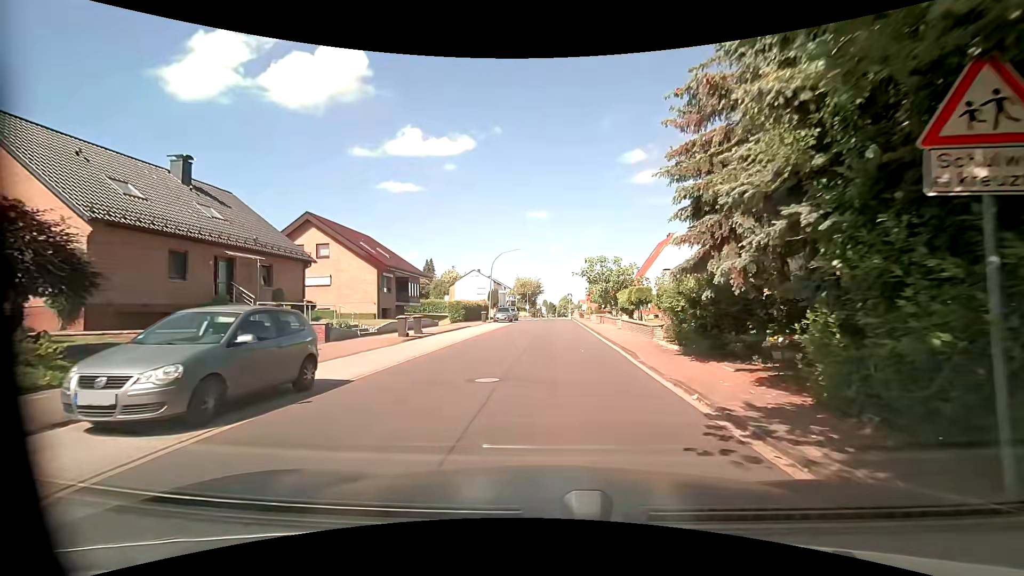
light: Day
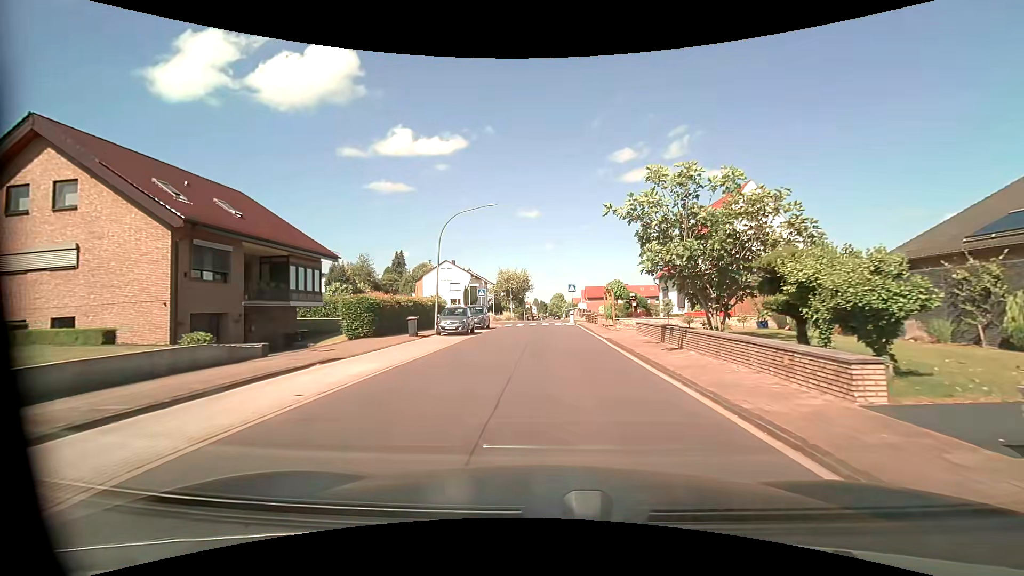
(+0.4, +22.3) m; +2°
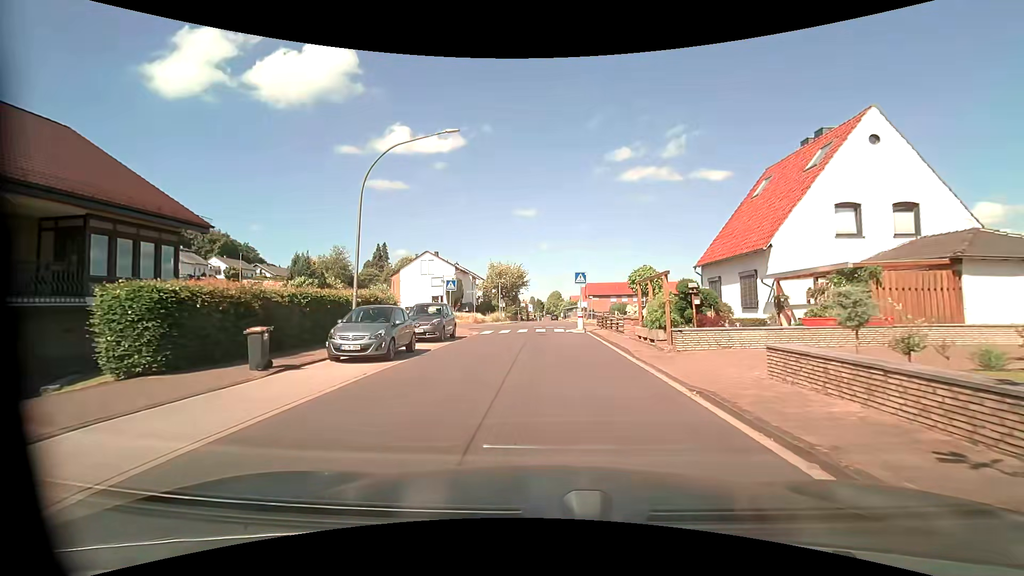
(0.0, +12.5) m; 0°
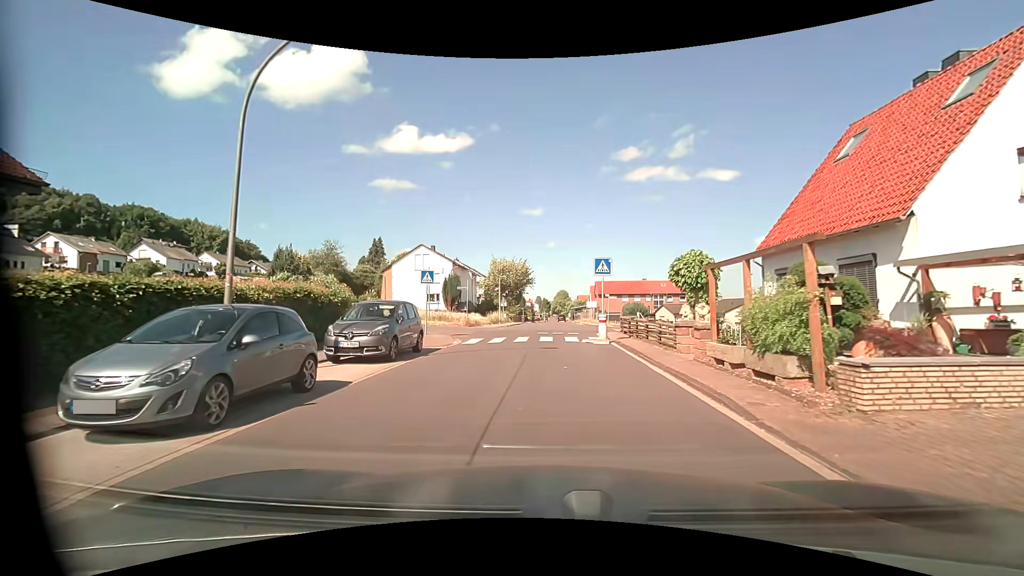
(0.0, +7.4) m; -1°
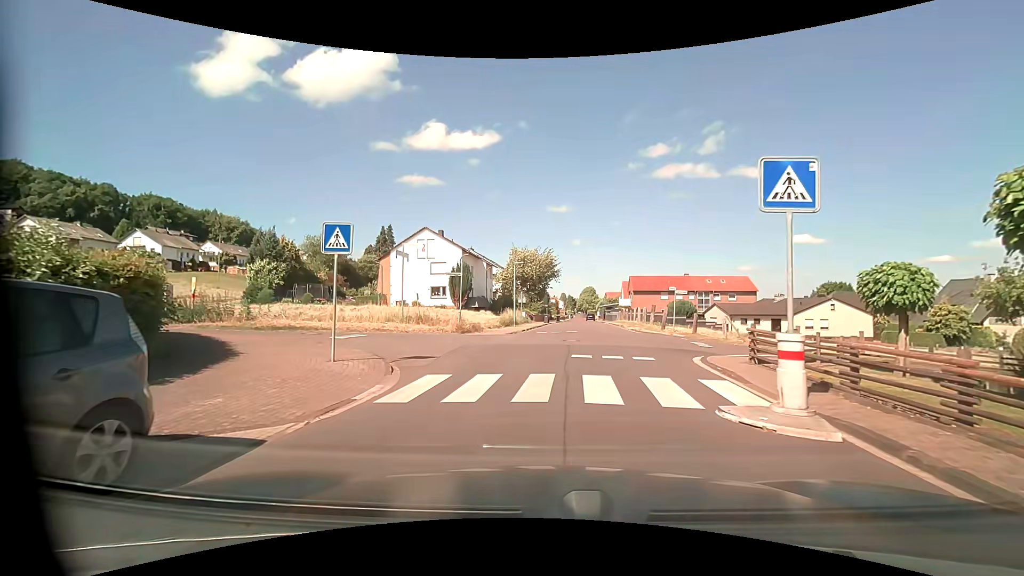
(-0.2, +12.2) m; -2°
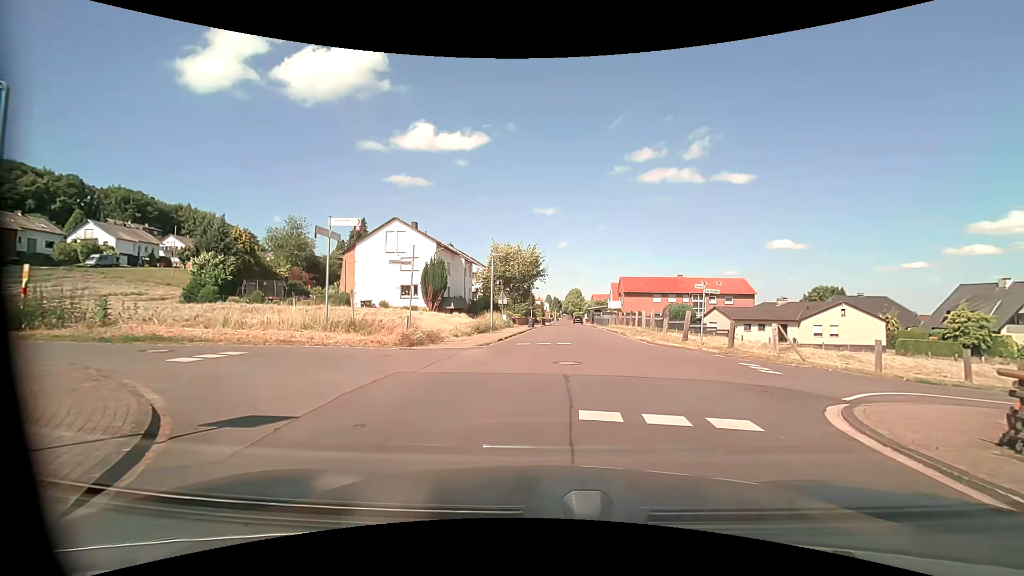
(0.0, +6.6) m; +1°
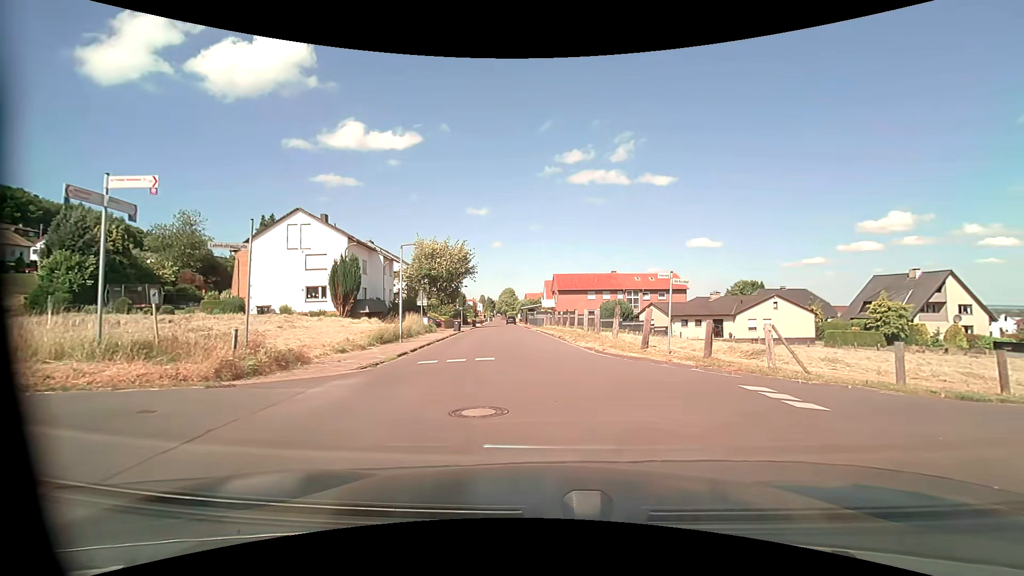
(+0.3, +5.4) m; +7°
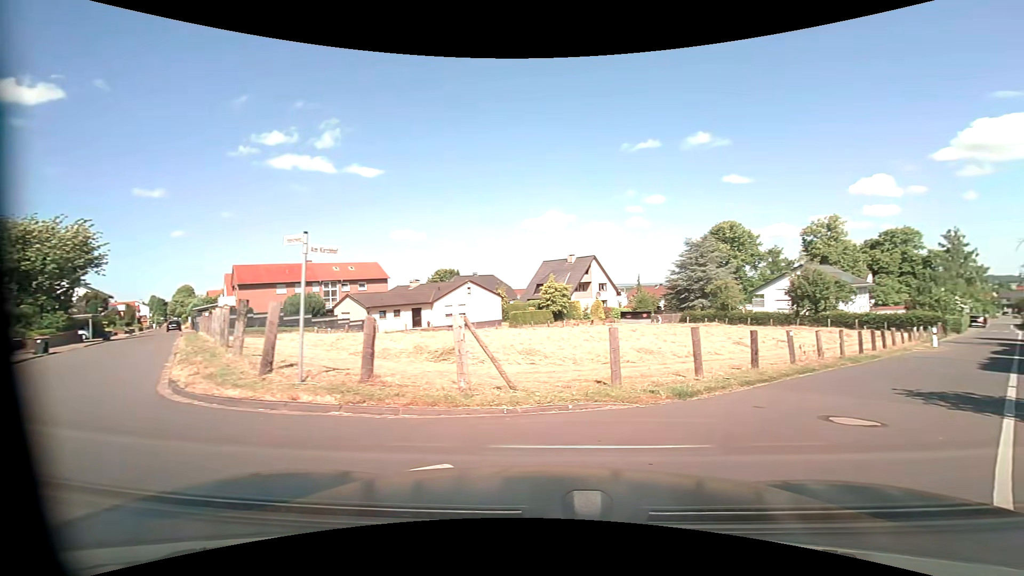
(+1.4, +6.2) m; +31°
(+5, +9) (+11, +16) (+18, +23) (+25, +31) (+32, +38) (+38, +46) (+45, +53) (+52, +60) (+59, +68) (+65, +75) m
